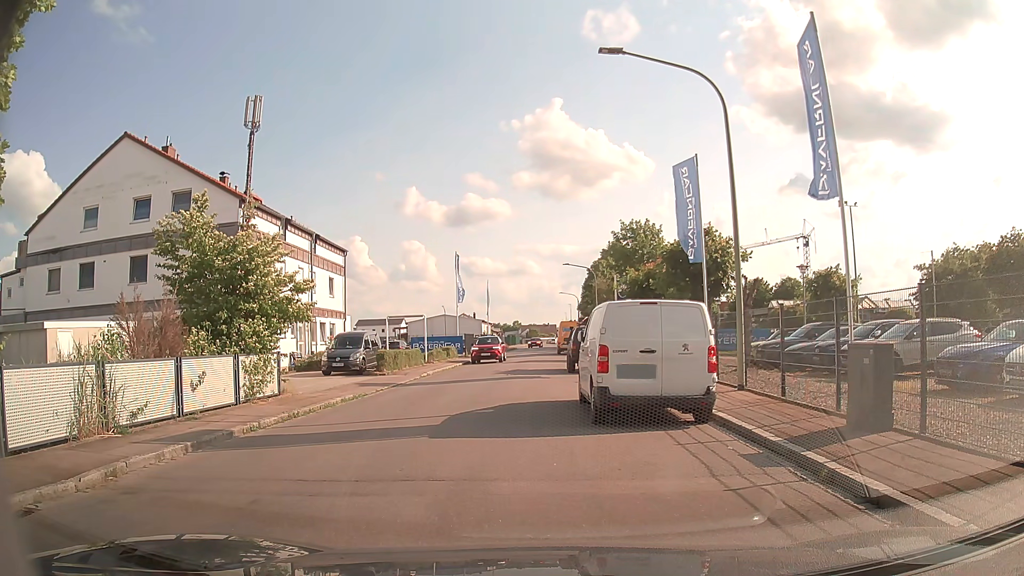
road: residential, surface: asphalt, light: Day
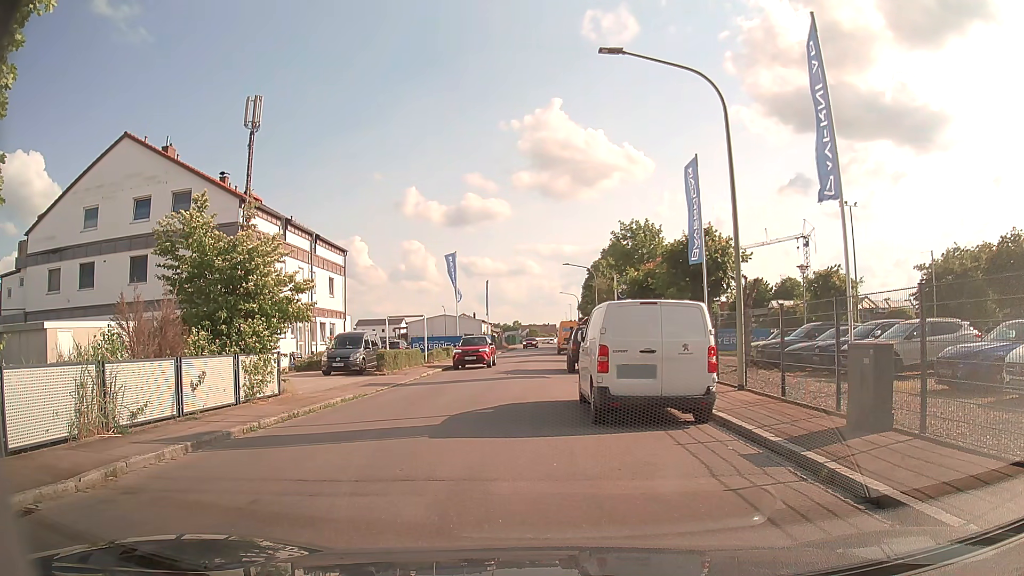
(0.0, 0.0) m; 0°
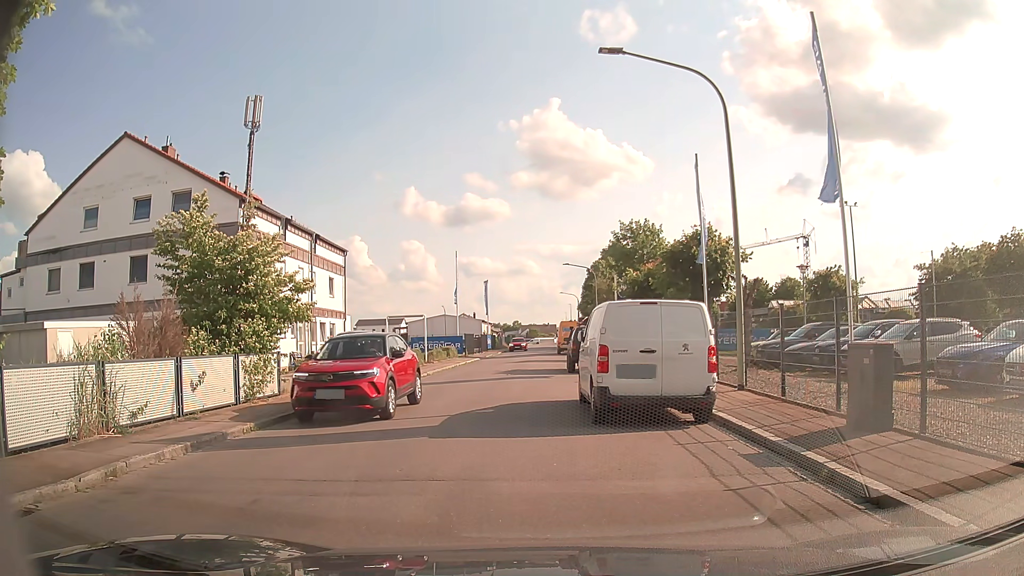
(0.0, 0.0) m; 0°
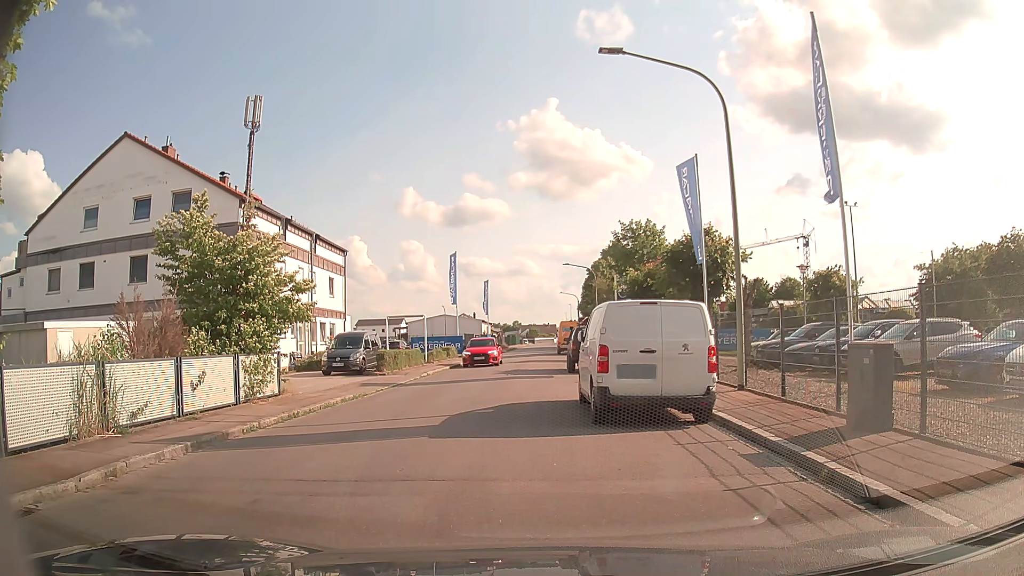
(0.0, 0.0) m; 0°
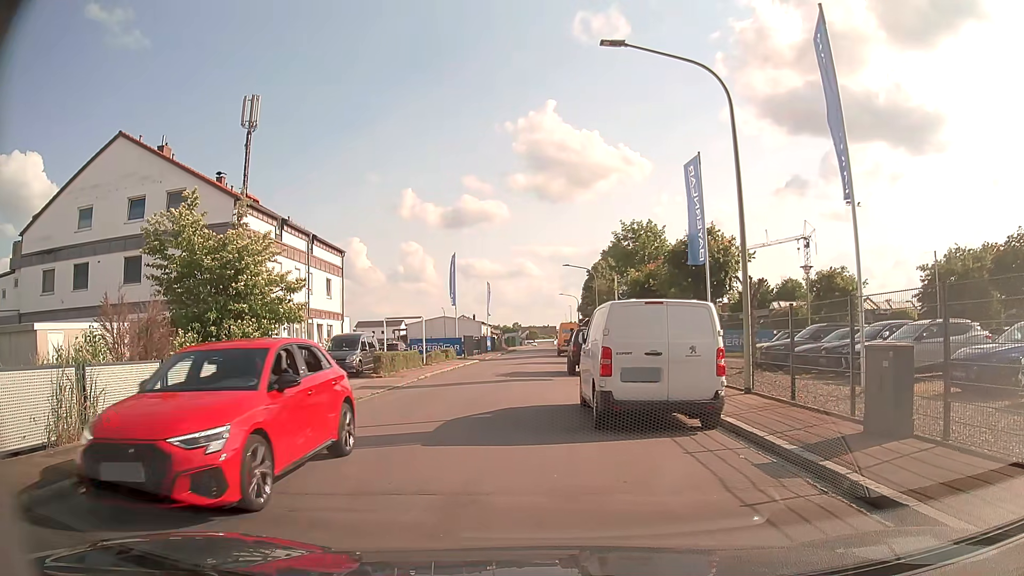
(0.0, +0.5) m; 0°
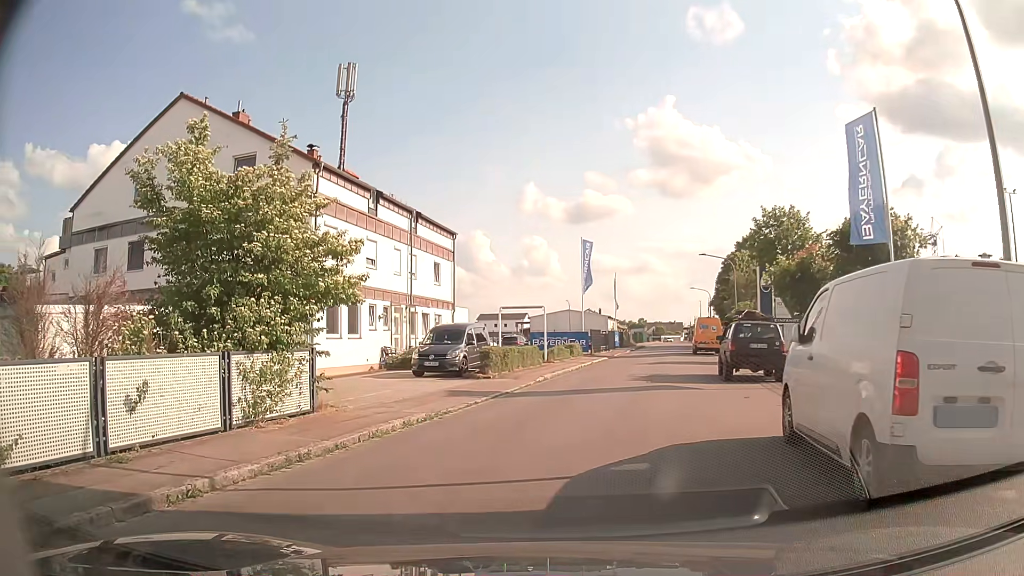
(-0.3, +5.5) m; -10°
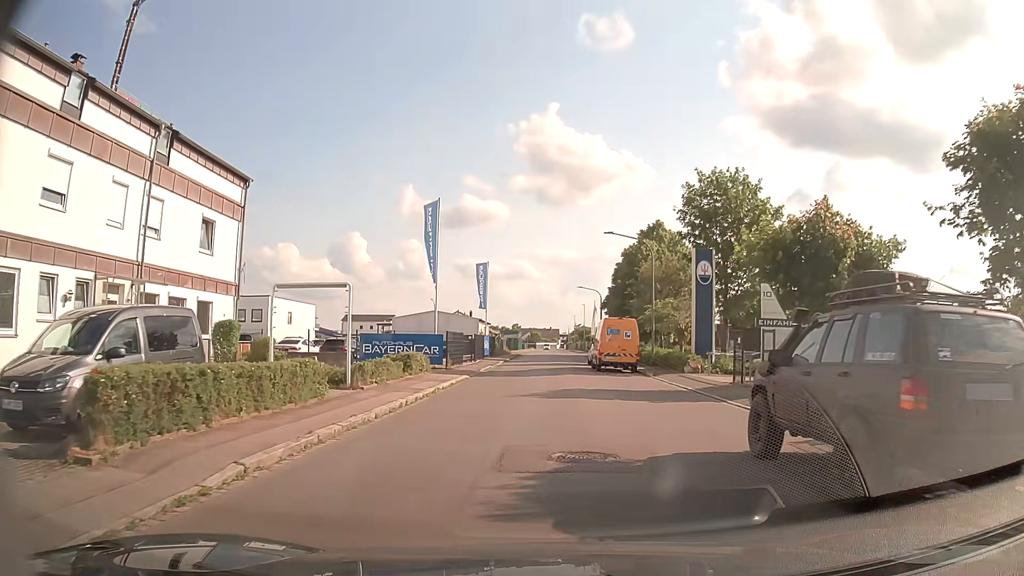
(+1.7, +15.1) m; +12°
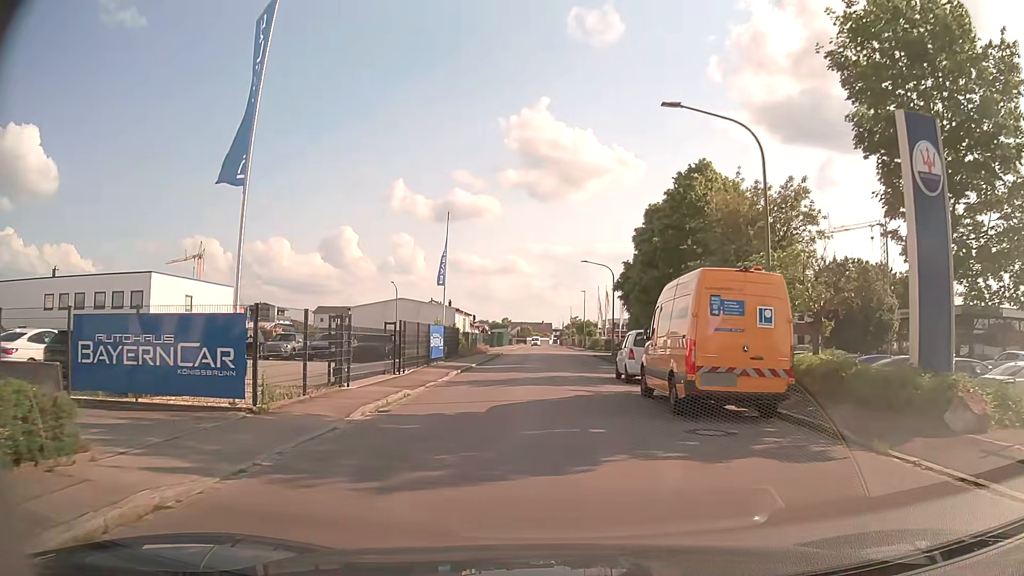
(0.0, +21.1) m; +1°
